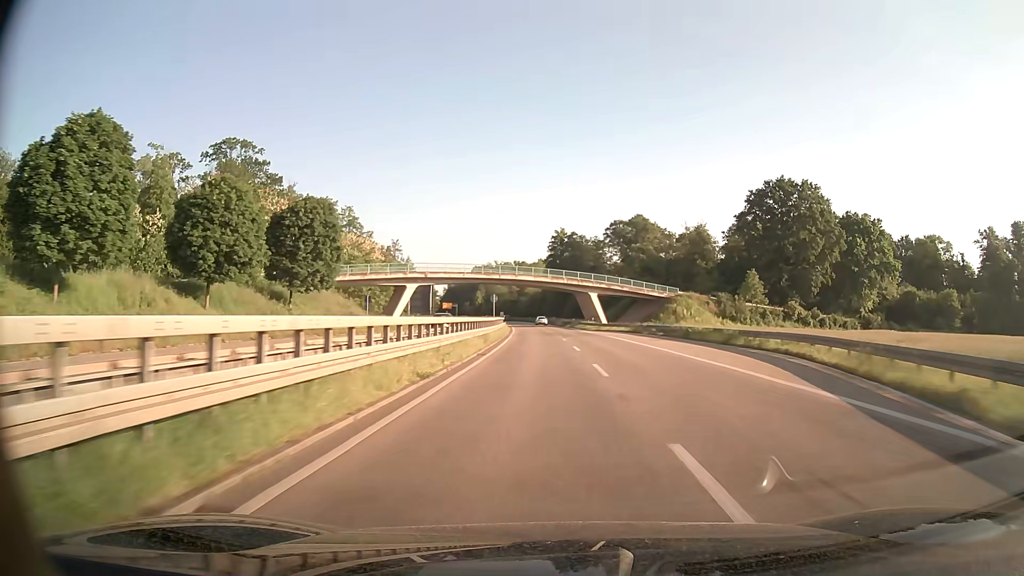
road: trunk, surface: asphalt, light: Day
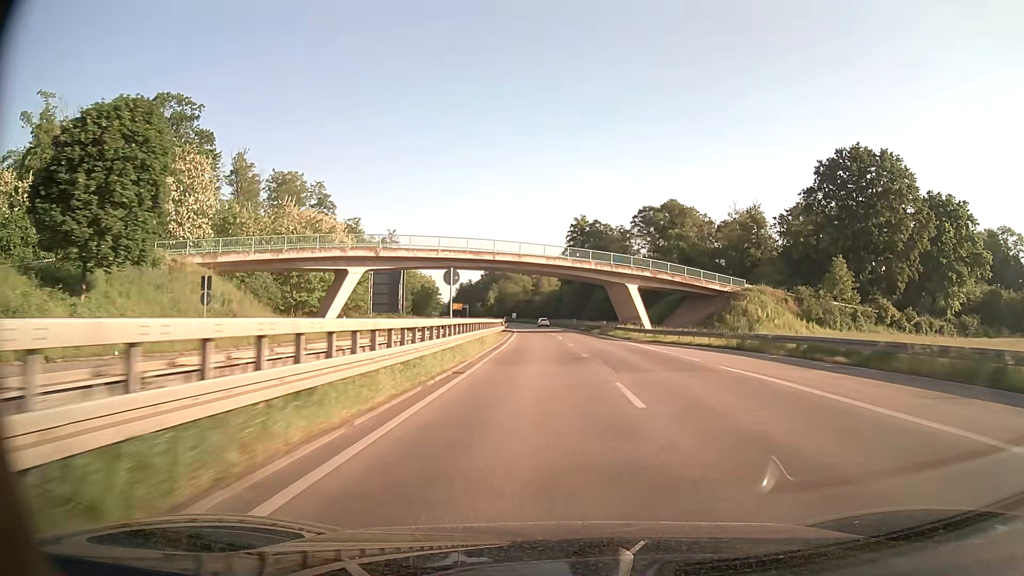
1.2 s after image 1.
(-0.4, +28.7) m; -2°
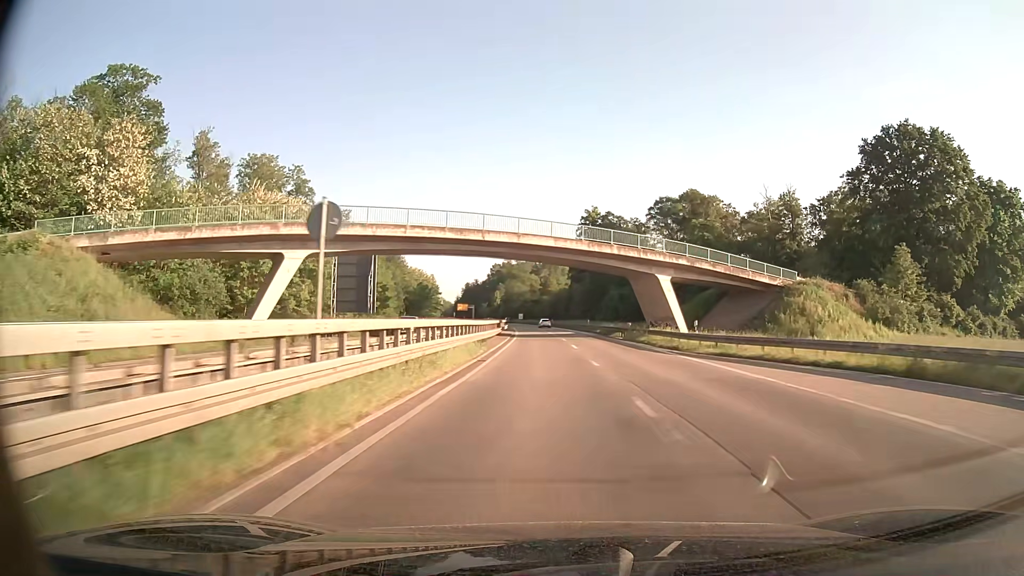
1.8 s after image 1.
(-0.1, +14.3) m; -1°
(0, +10) (0, +20) (0, +30) (-1, +40) (-1, +50) (-1, +60) (-2, +70) (-2, +80) (-3, +90) (-4, +100) m
